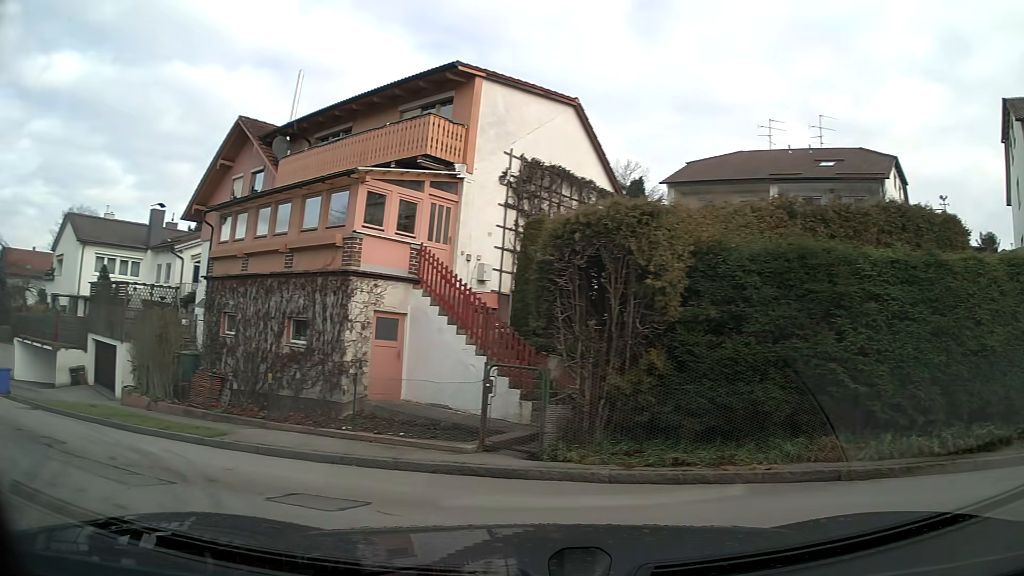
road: residential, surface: asphalt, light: Day
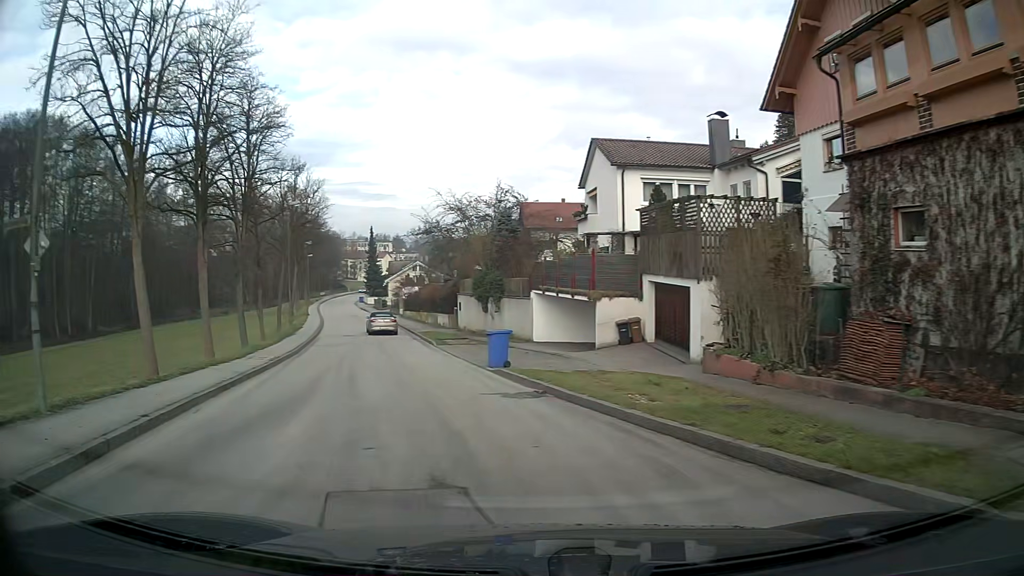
(-4.2, +8.4) m; -44°
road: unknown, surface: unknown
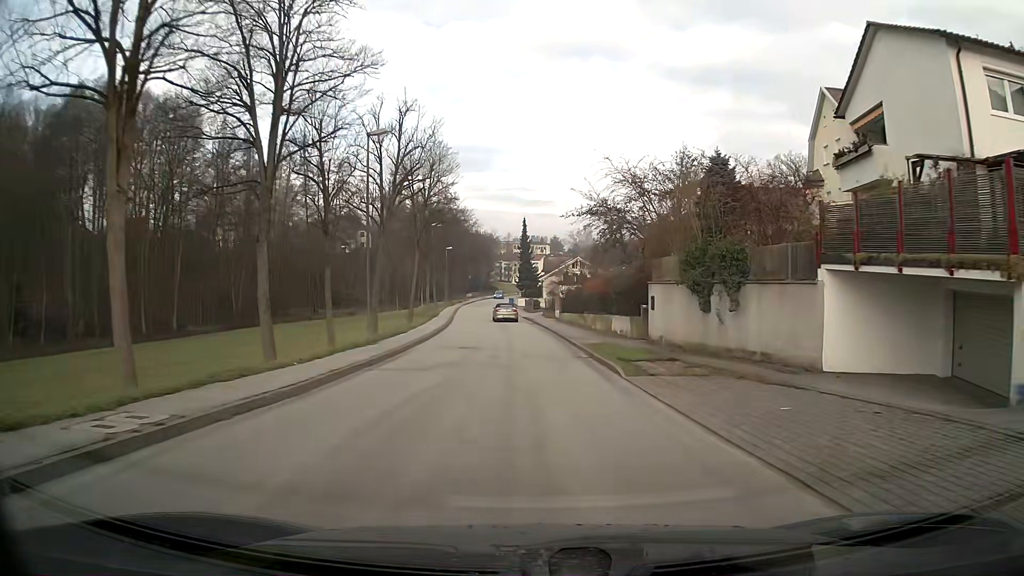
(-2.3, +16.8) m; -11°
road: unclassified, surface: asphalt
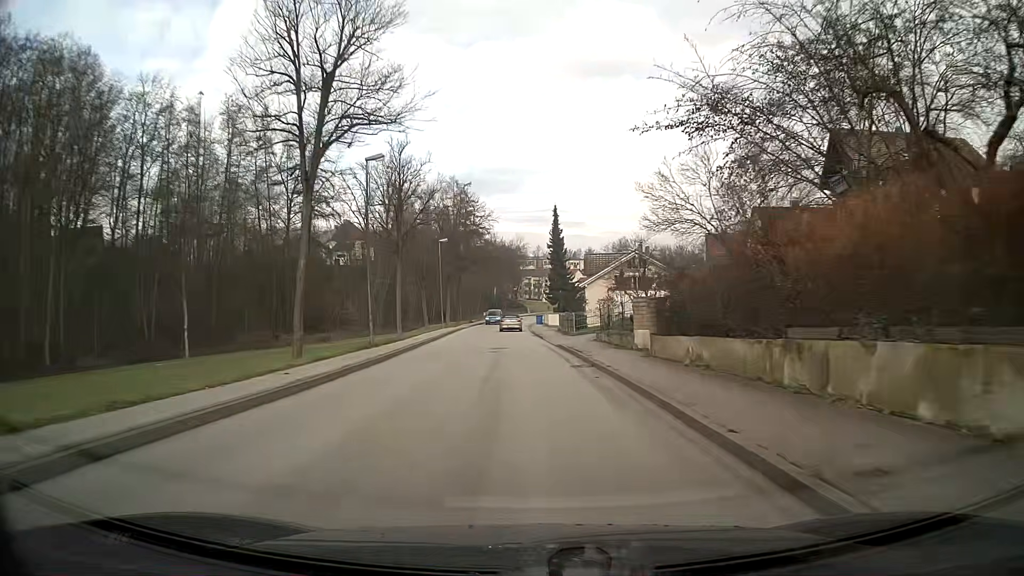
(-0.8, +30.5) m; -3°
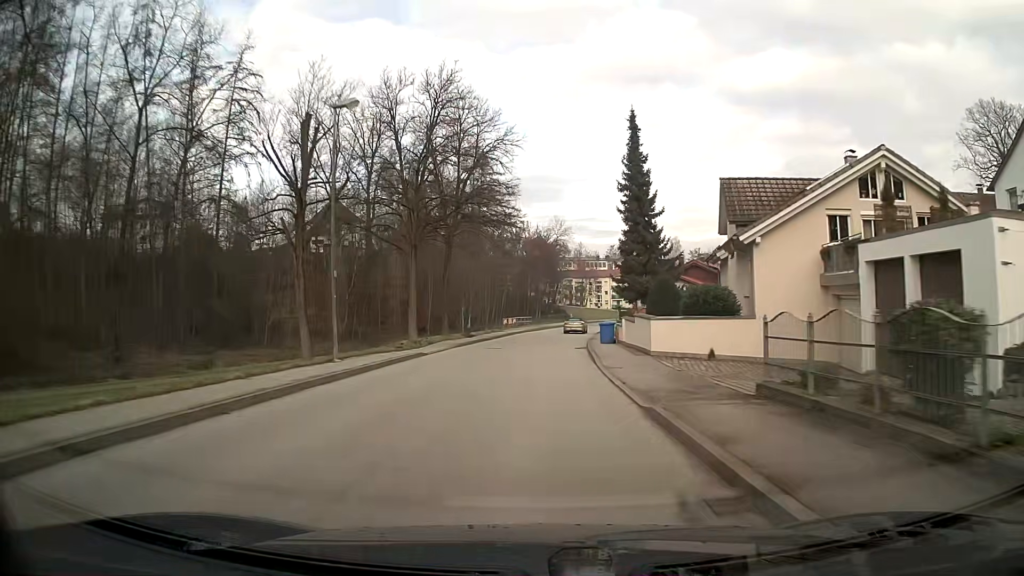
(-0.9, +40.6) m; -3°
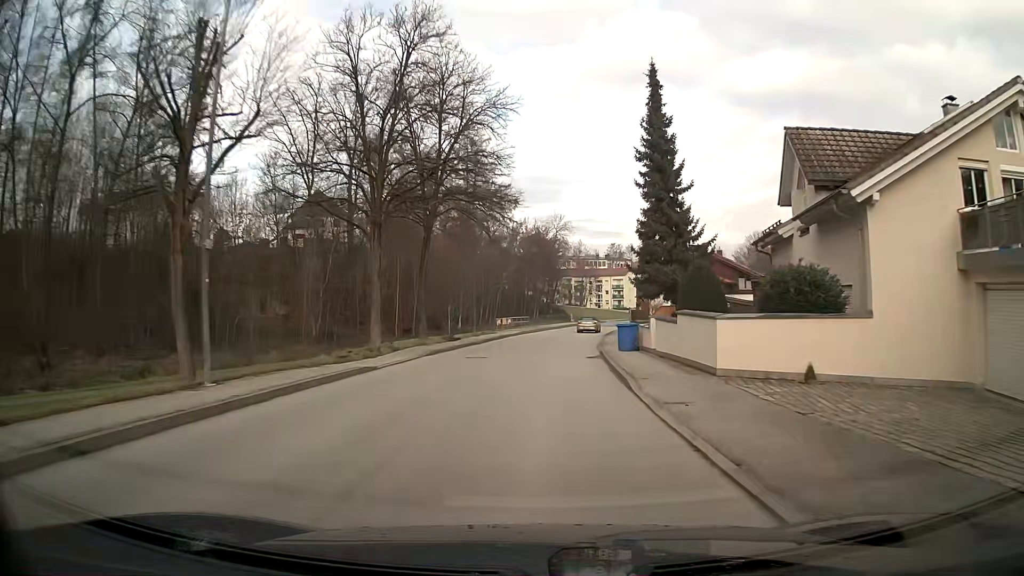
(0.0, +8.2) m; 0°
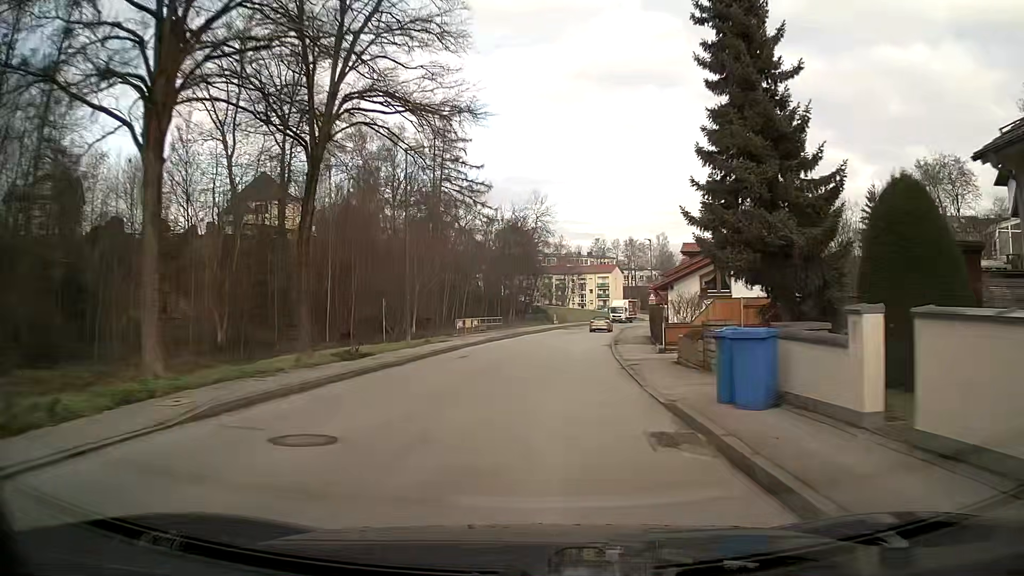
(+0.2, +16.5) m; +2°
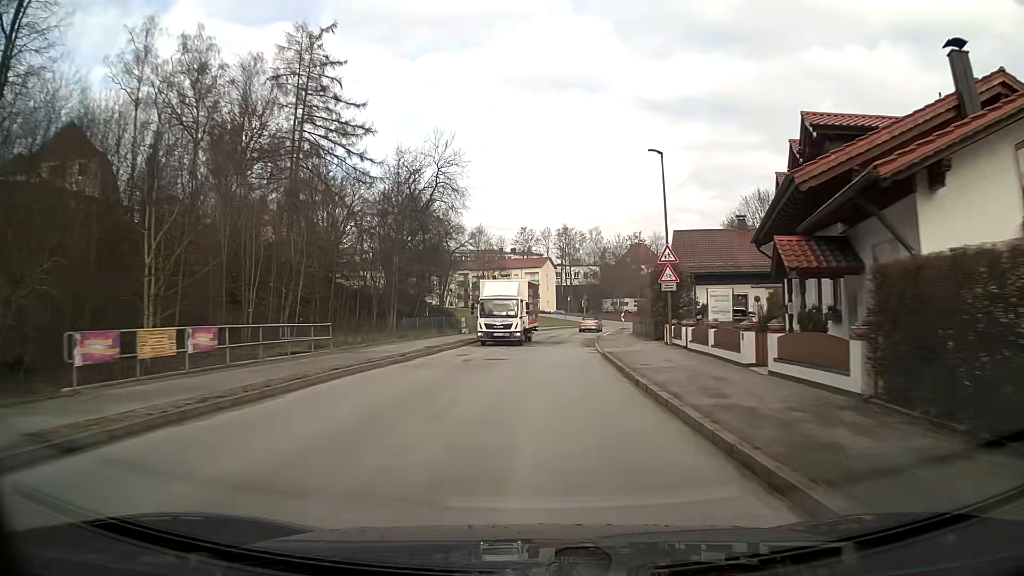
(+2.0, +33.8) m; +7°
